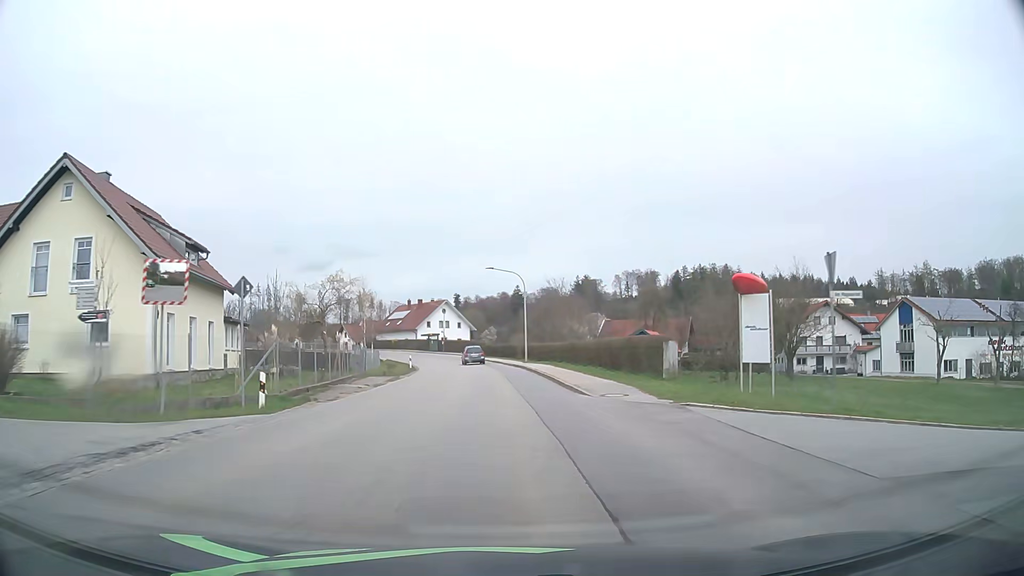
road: tertiary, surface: asphalt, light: Day
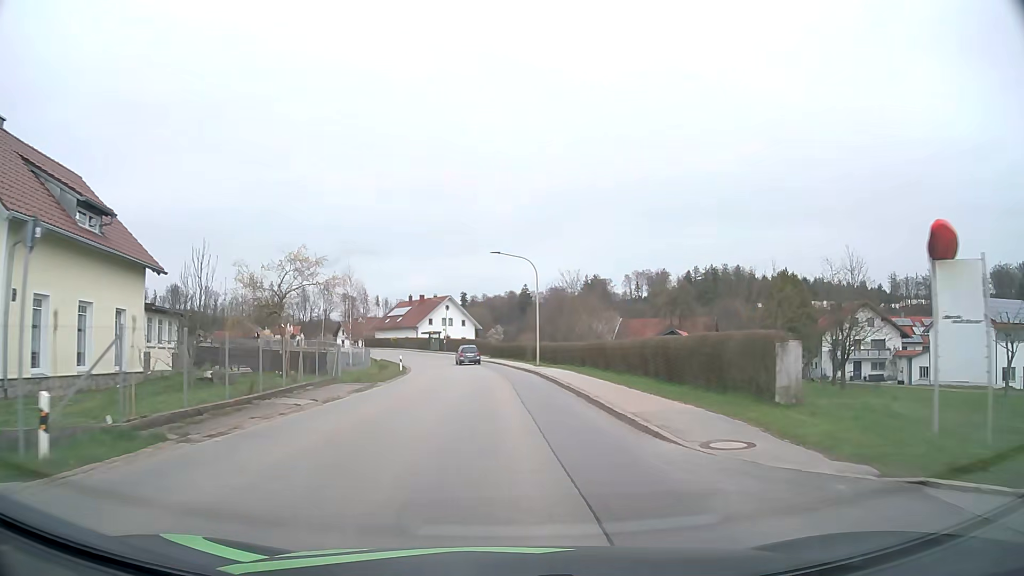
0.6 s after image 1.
(0.0, +8.4) m; 0°
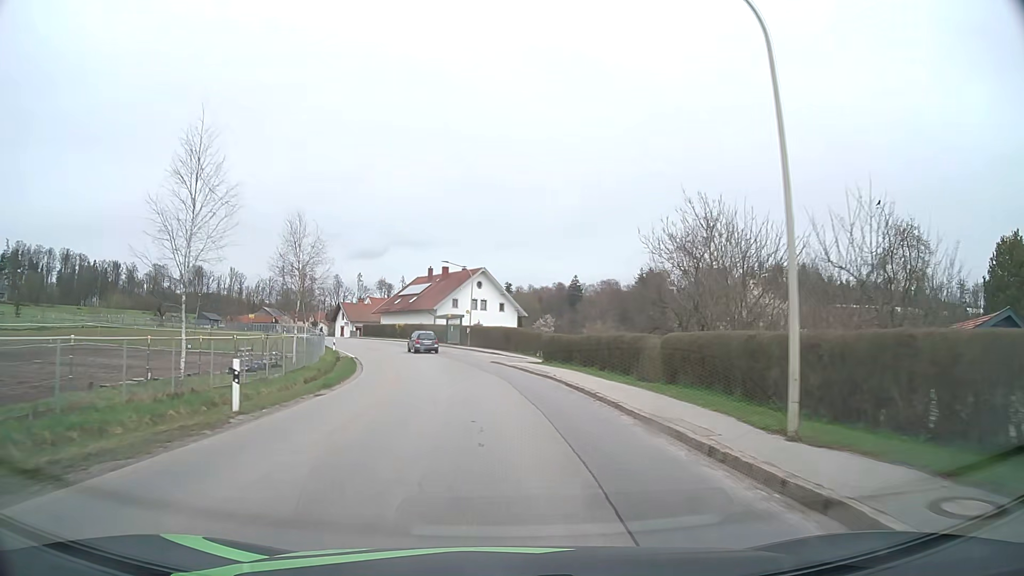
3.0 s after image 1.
(-1.1, +33.9) m; -4°
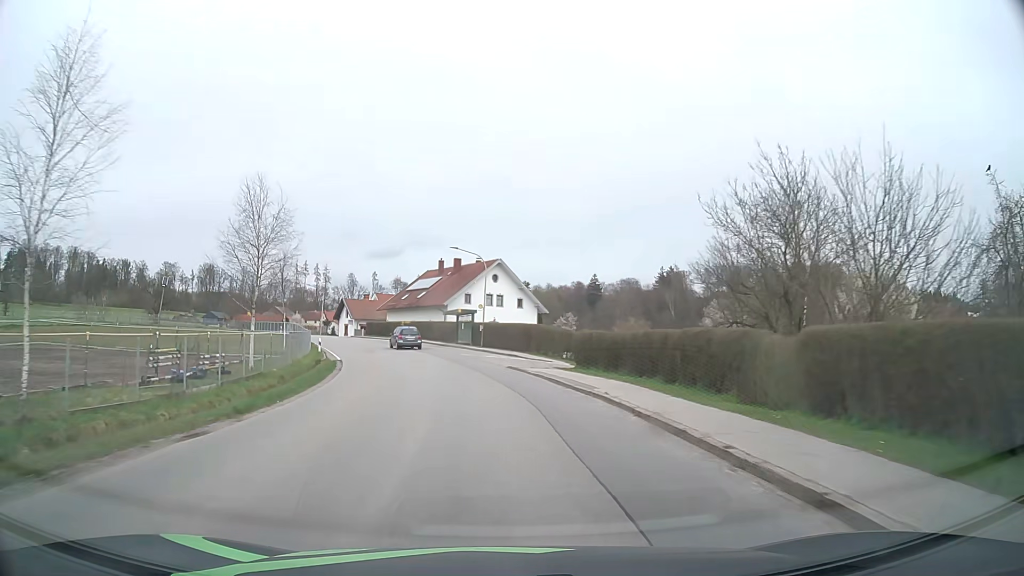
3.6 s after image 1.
(-0.1, +8.5) m; -1°
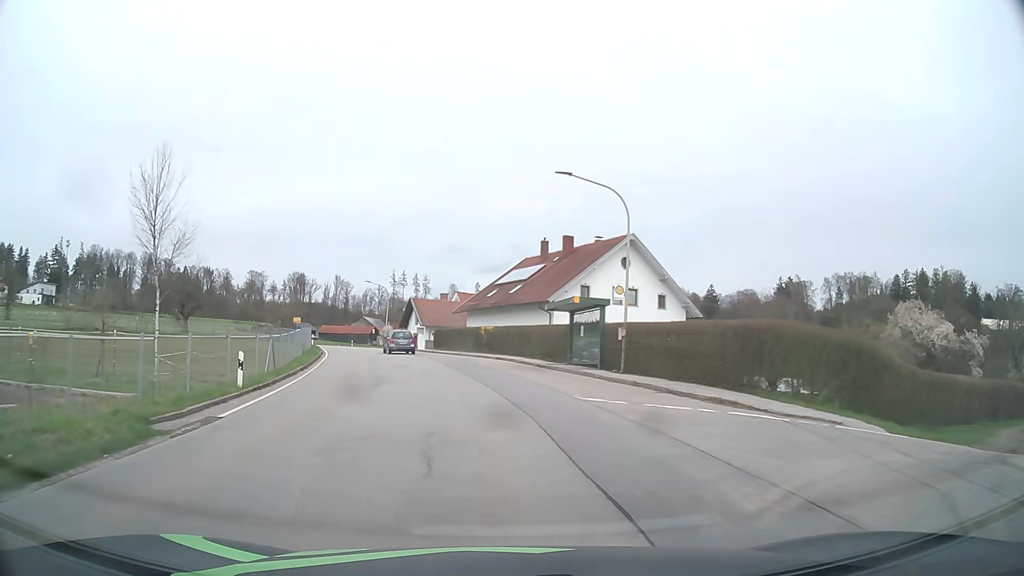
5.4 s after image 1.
(-1.8, +25.6) m; -8°
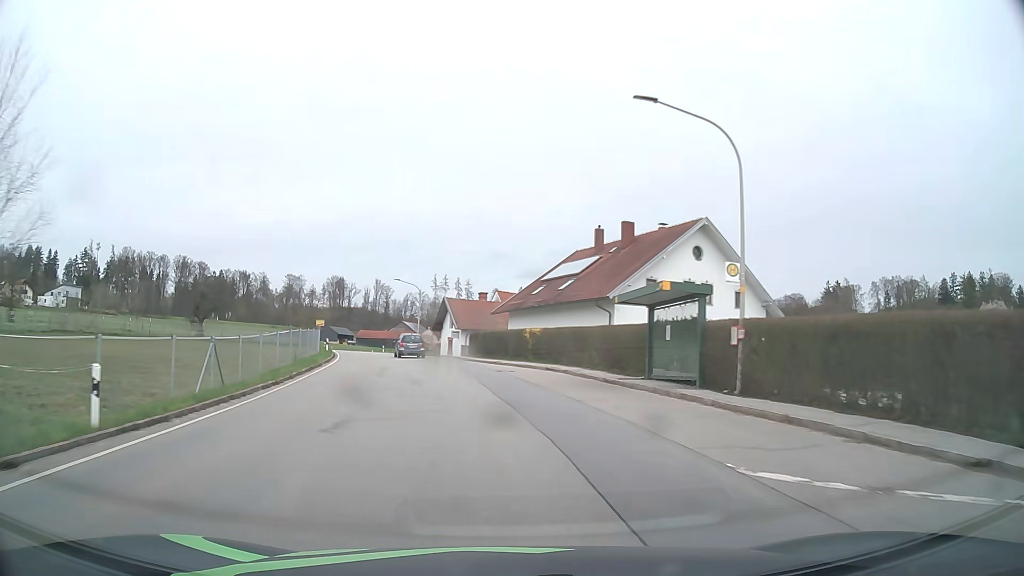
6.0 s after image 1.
(-0.4, +8.6) m; -4°
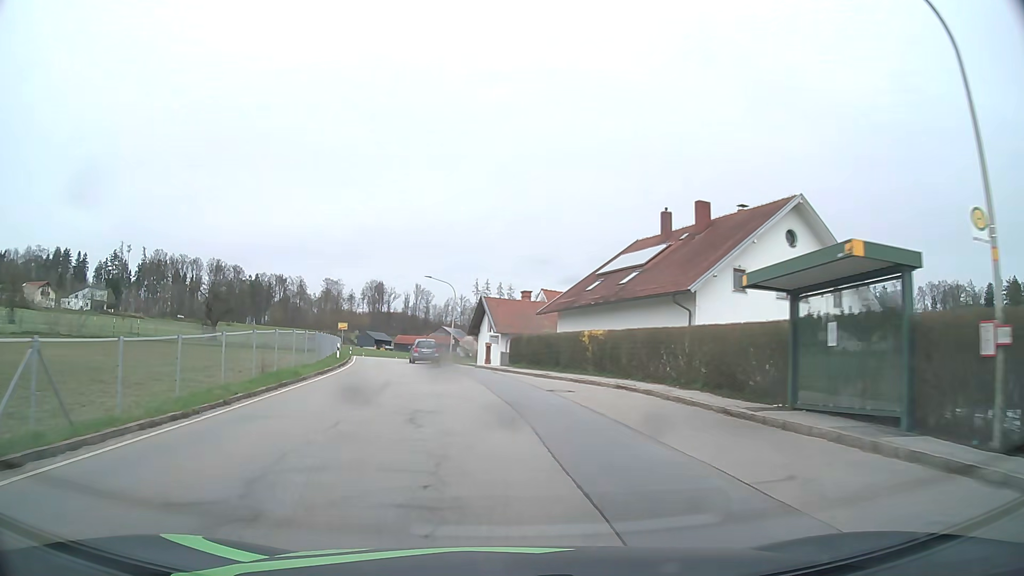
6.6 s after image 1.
(-0.2, +8.6) m; -3°
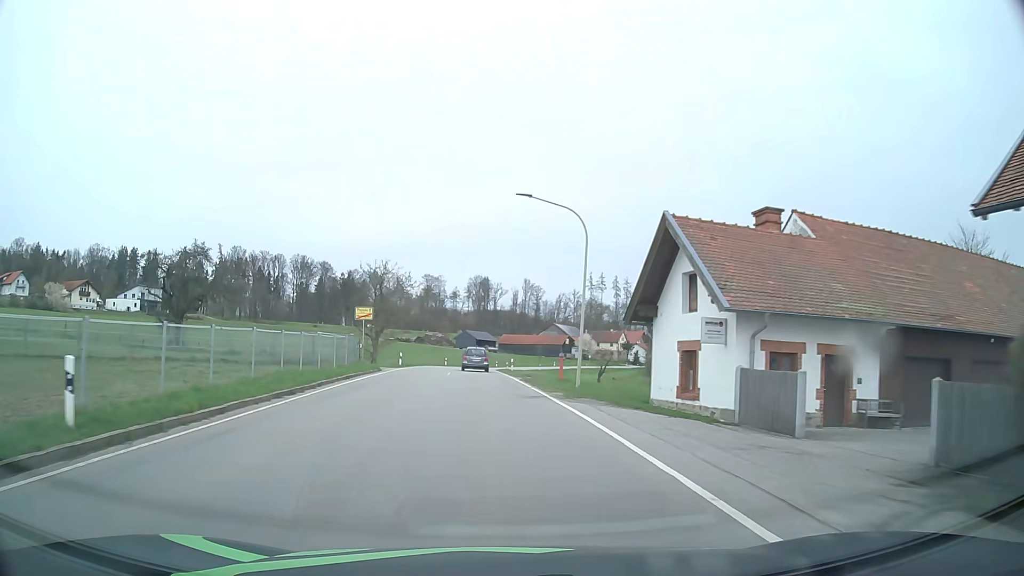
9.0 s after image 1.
(-3.1, +33.6) m; -9°
(0, +10) (-1, +20) (-1, +30) (-2, +40) (-2, +50) (-3, +60) (-3, +70) (-3, +80) (-2, +90) (-1, +100) m
